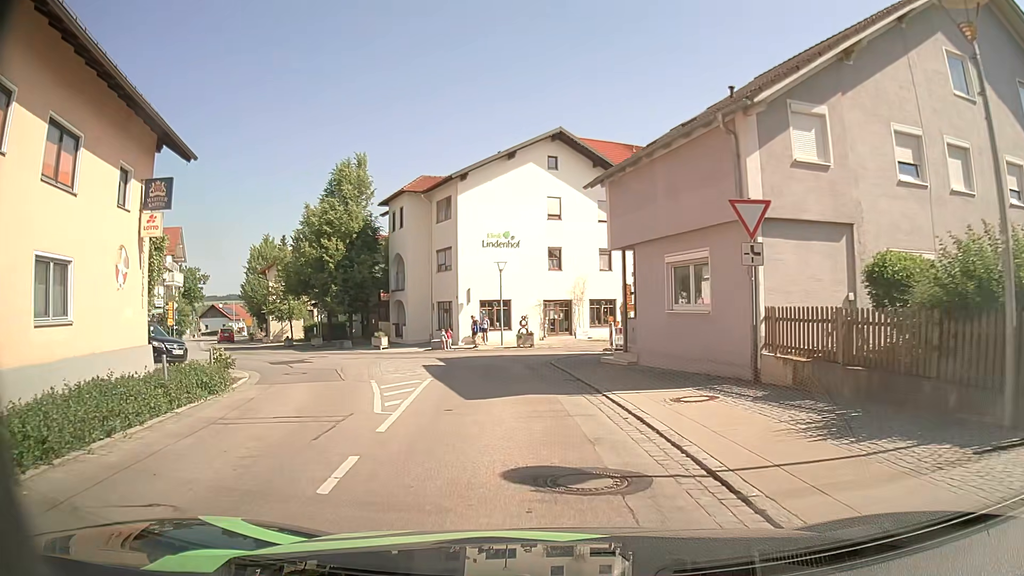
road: tertiary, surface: asphalt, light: Day
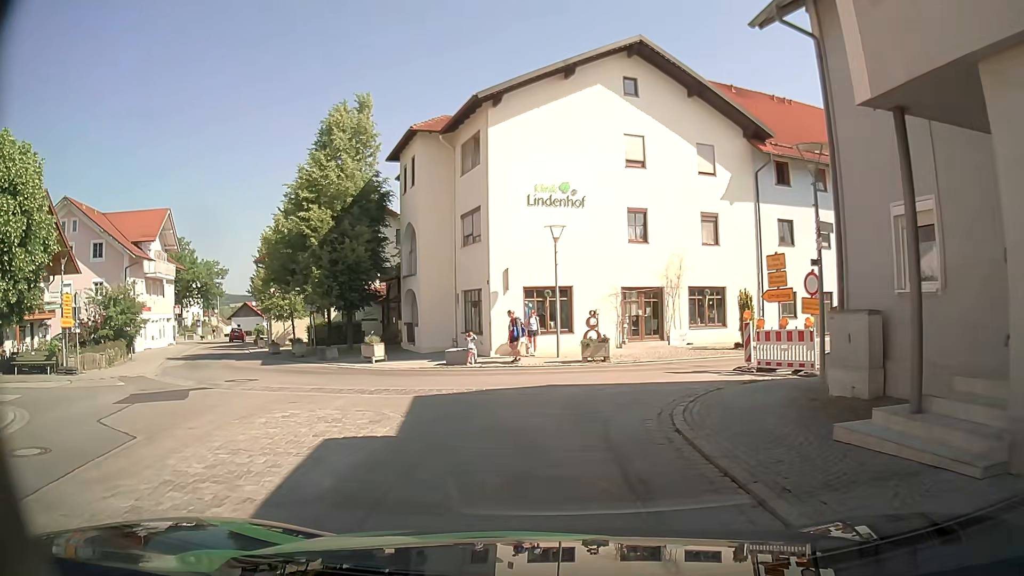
(-0.6, +13.4) m; -6°
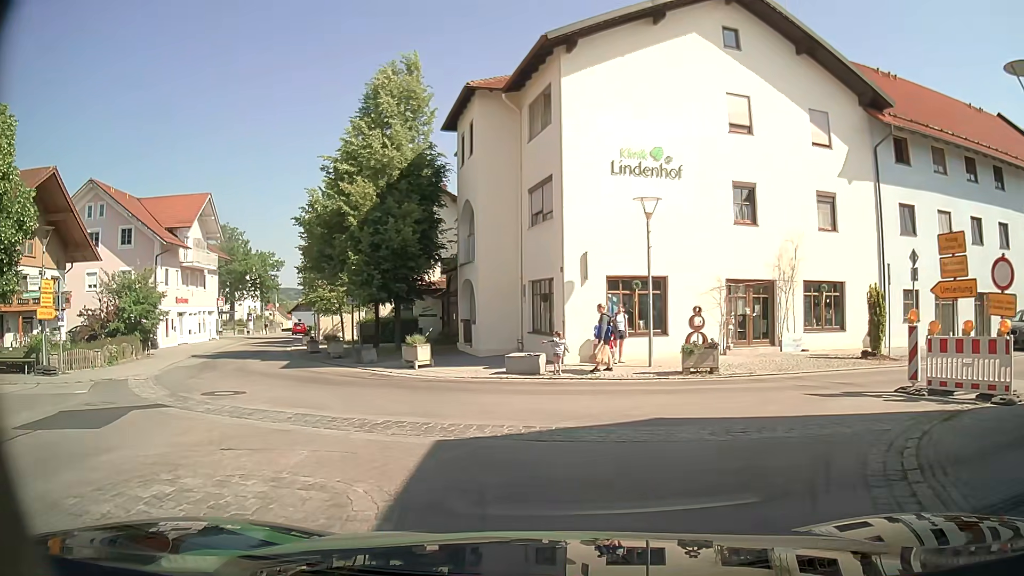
(-0.3, +5.0) m; -7°
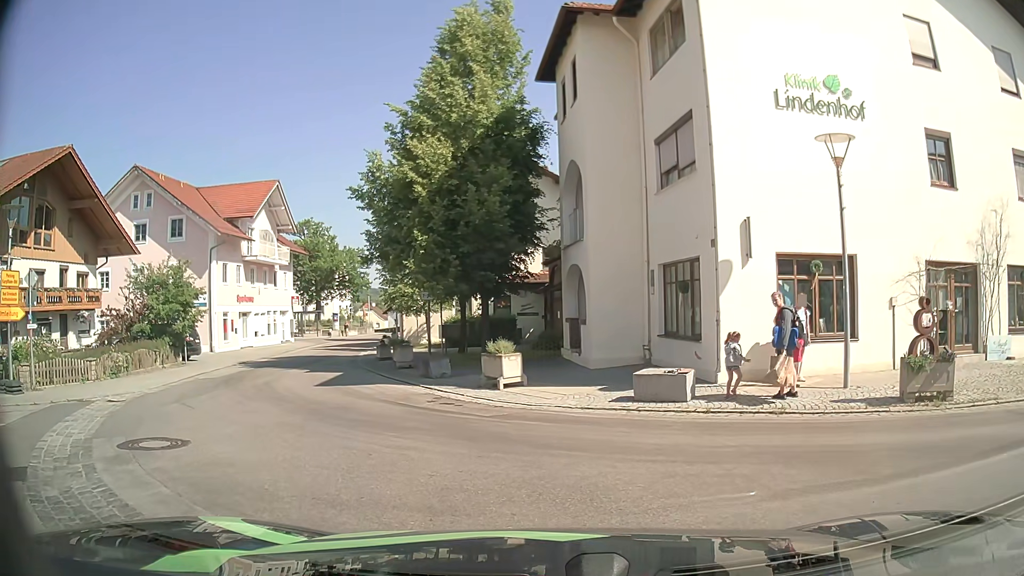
(-0.3, +6.0) m; -8°
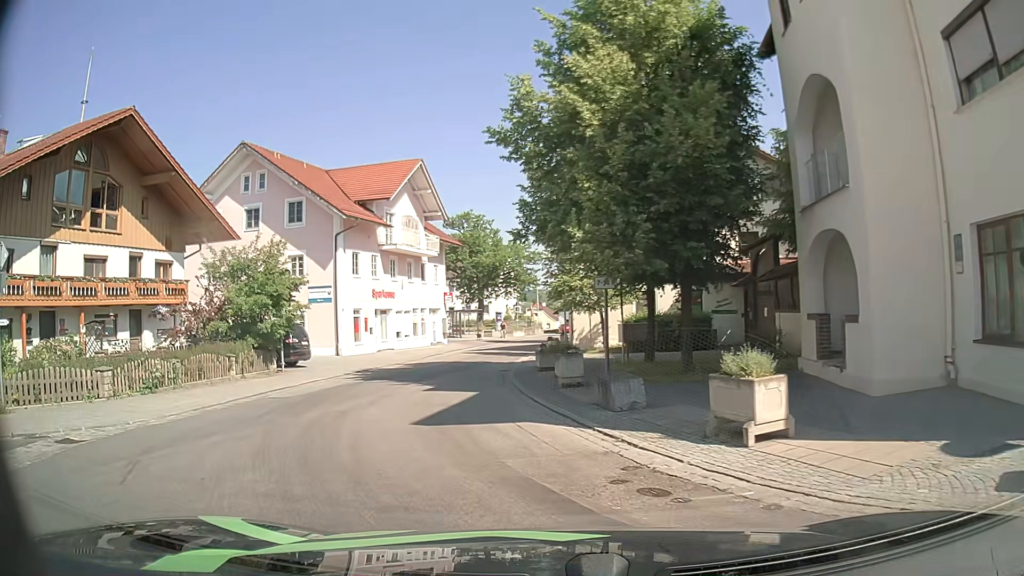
(-1.0, +7.3) m; -16°
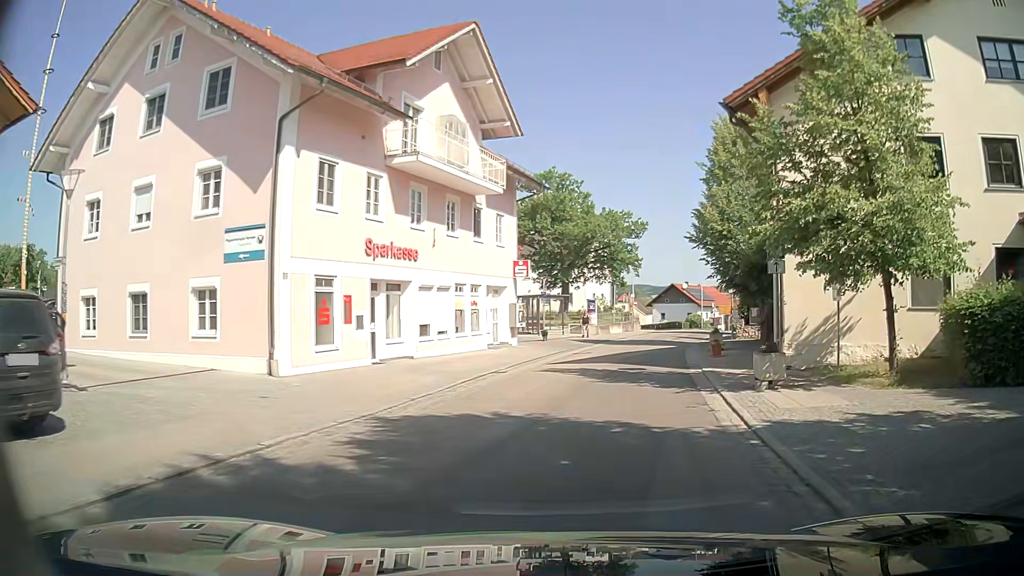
(-2.4, +19.9) m; -6°
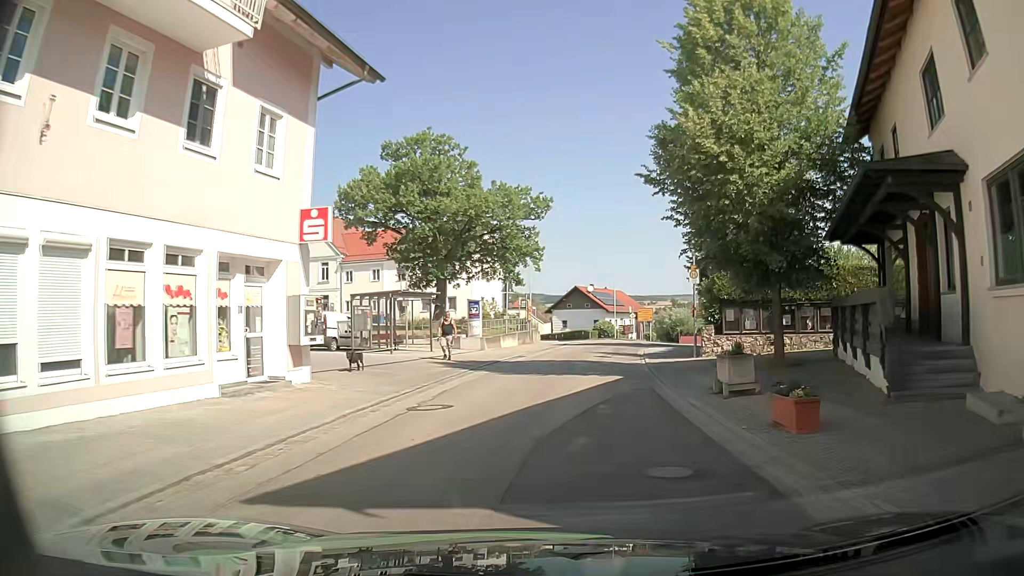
(+1.5, +15.6) m; +11°
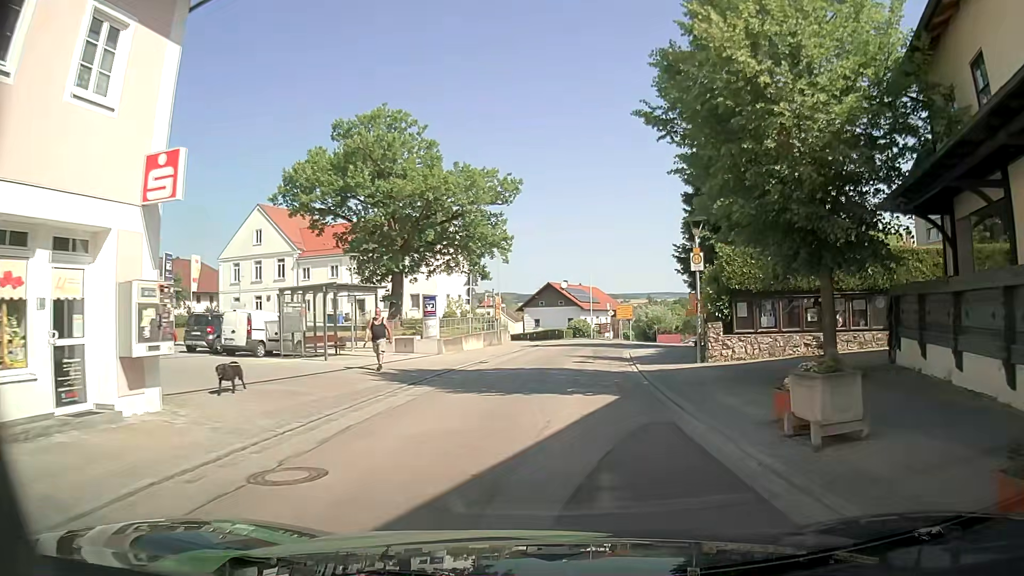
(0.0, +5.3) m; 0°
(0, +10) (+1, +20) (+2, +30) (+3, +40) (+4, +50) (+3, +60) (+1, +70) (-2, +79) (-6, +88) (-10, +98) m
